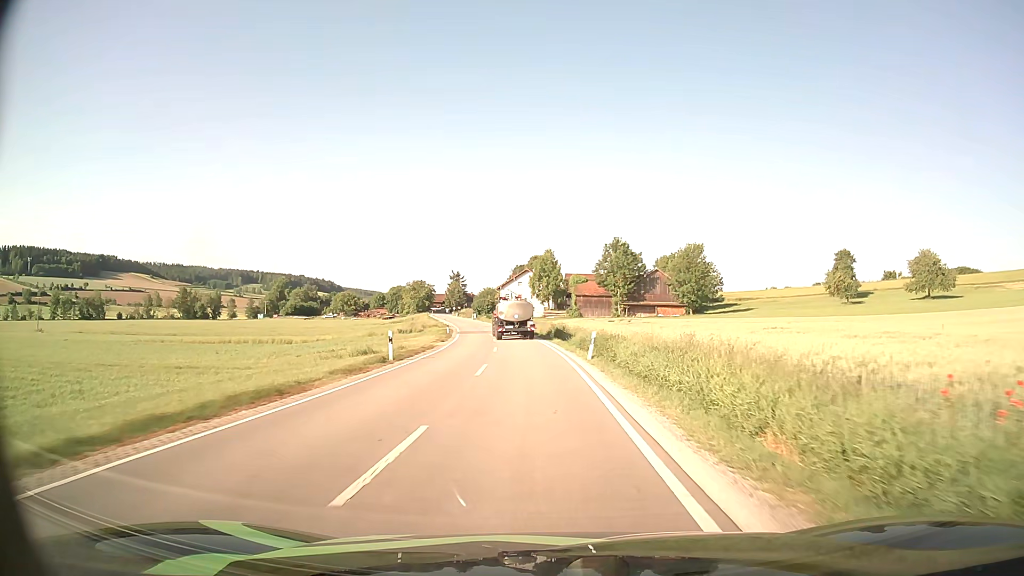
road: secondary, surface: asphalt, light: Day
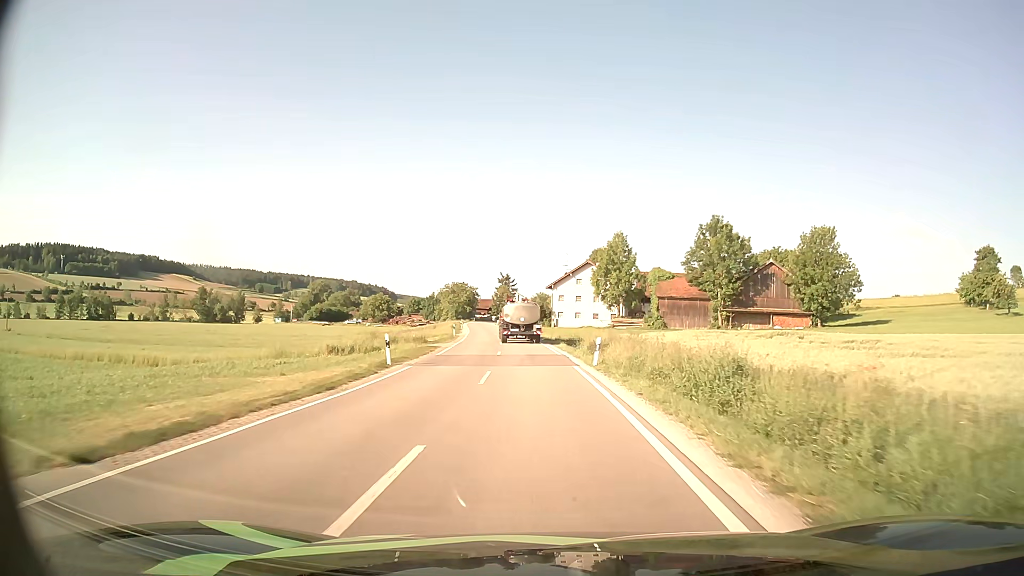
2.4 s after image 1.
(-1.3, +37.6) m; -5°
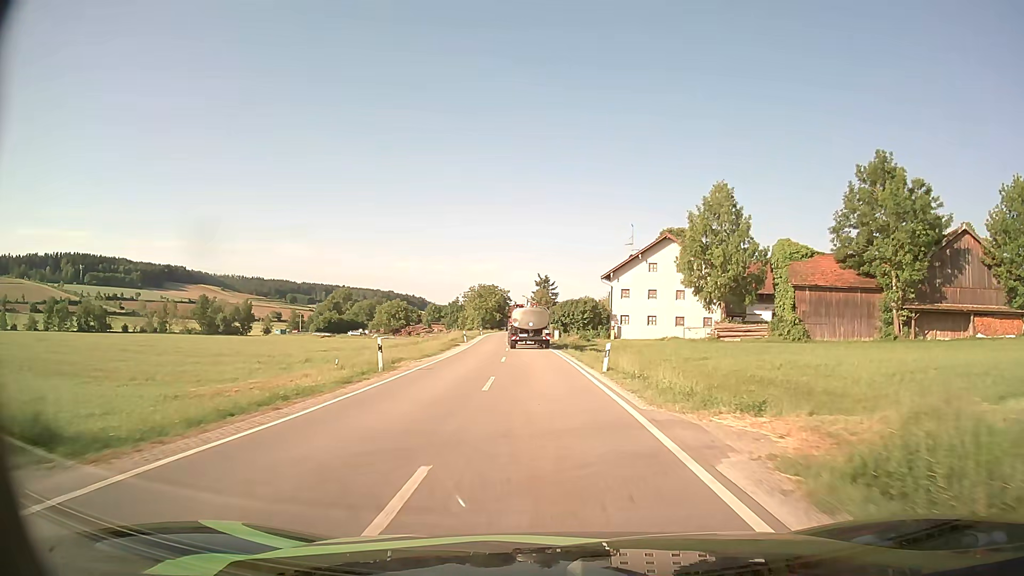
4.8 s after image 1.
(-1.5, +37.4) m; -4°
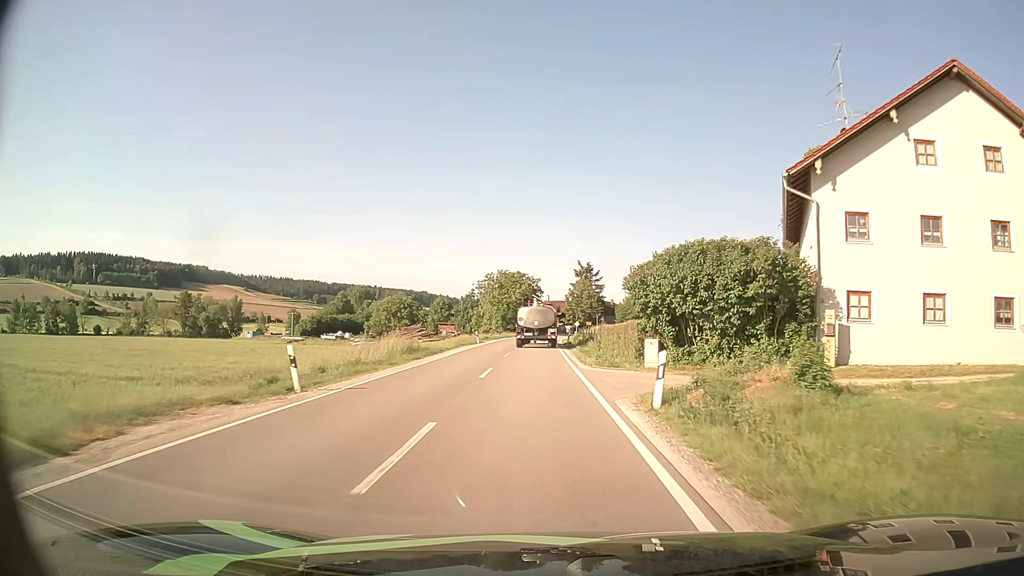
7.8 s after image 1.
(-1.2, +45.5) m; -3°
(0, +10) (0, +20) (0, +30) (0, +40) (0, +50) (-1, +60) (0, +70) (0, +80) (0, +90) (+1, +100) m
